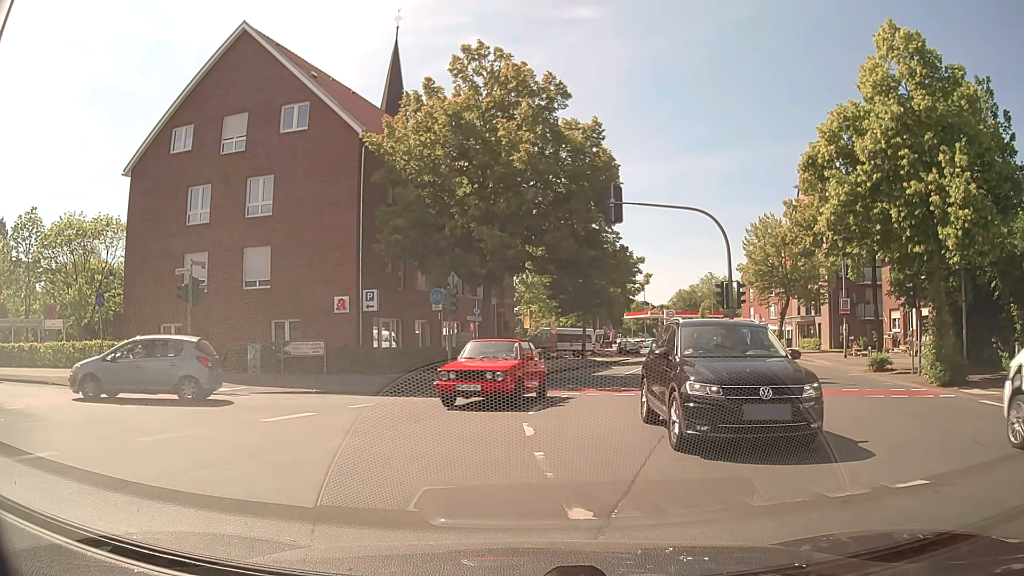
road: secondary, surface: asphalt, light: Day
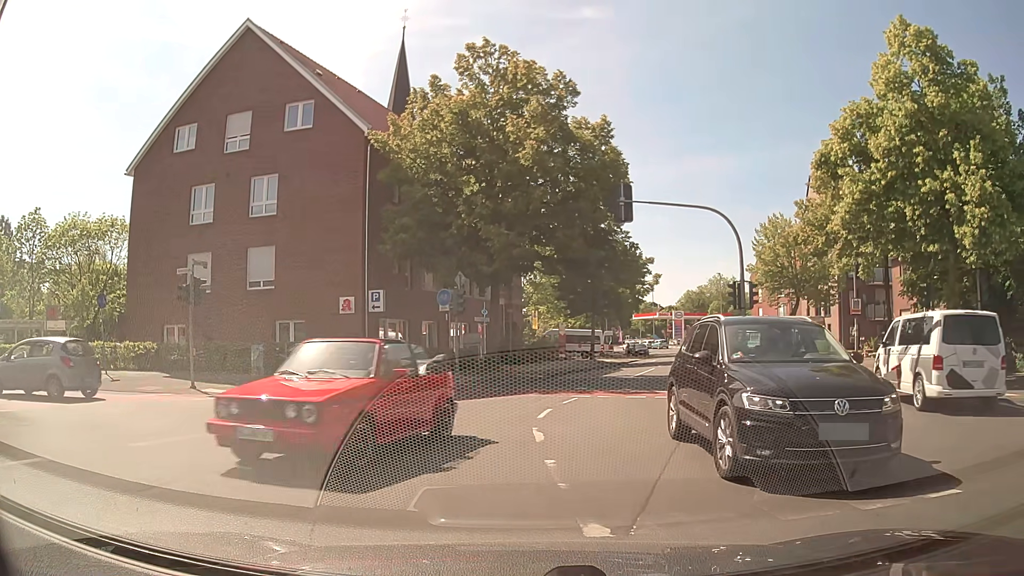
(0.0, +0.5) m; 0°
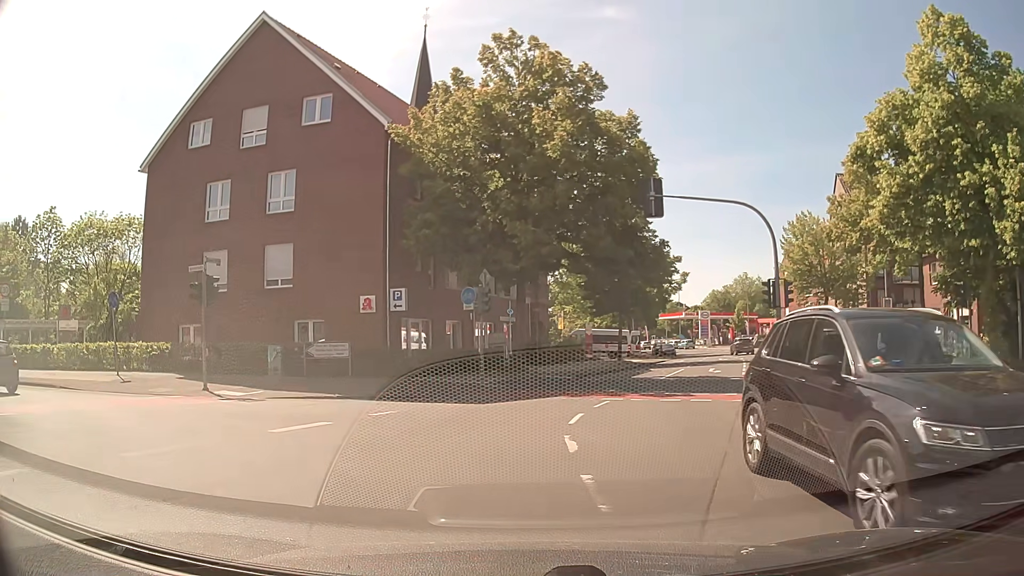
(0.0, +0.9) m; -2°
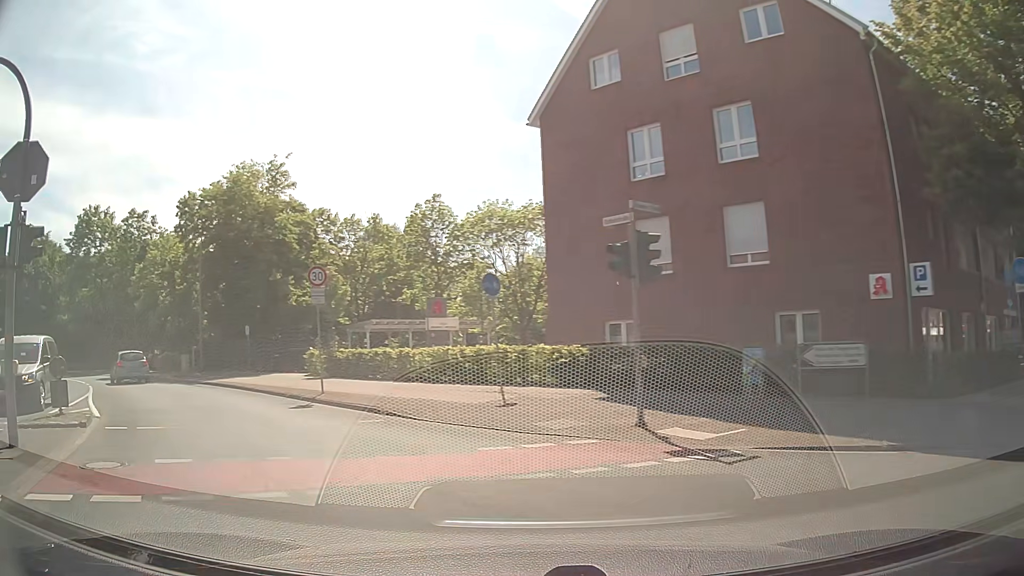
(-2.8, +8.3) m; -38°
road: tertiary
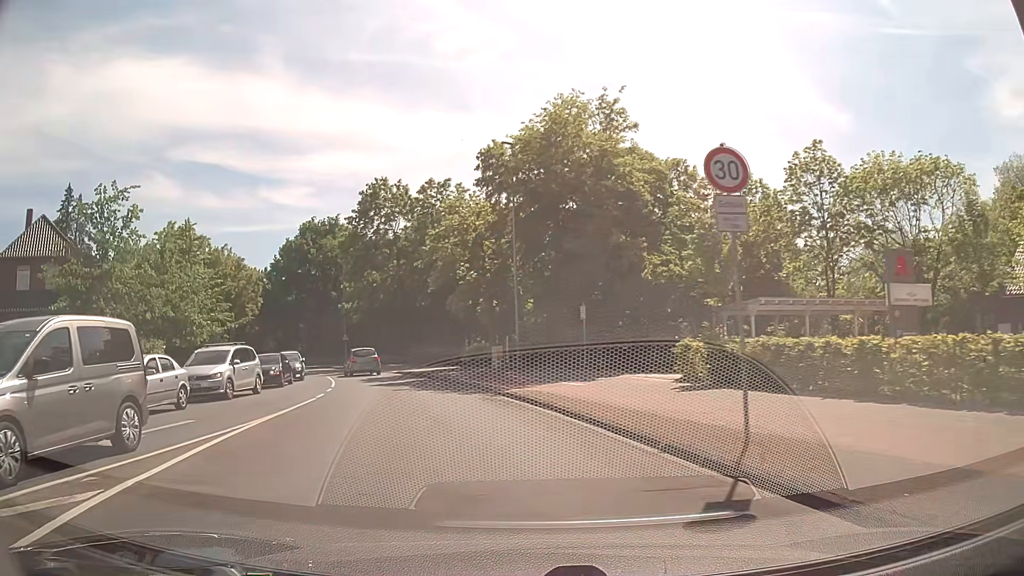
(-3.4, +10.7) m; -29°
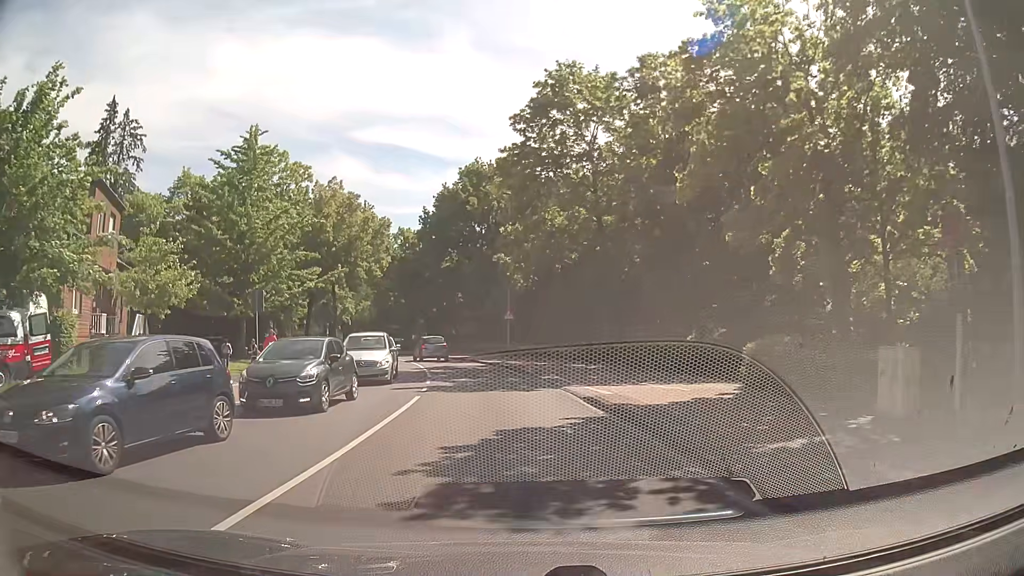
(-4.2, +22.3) m; -17°
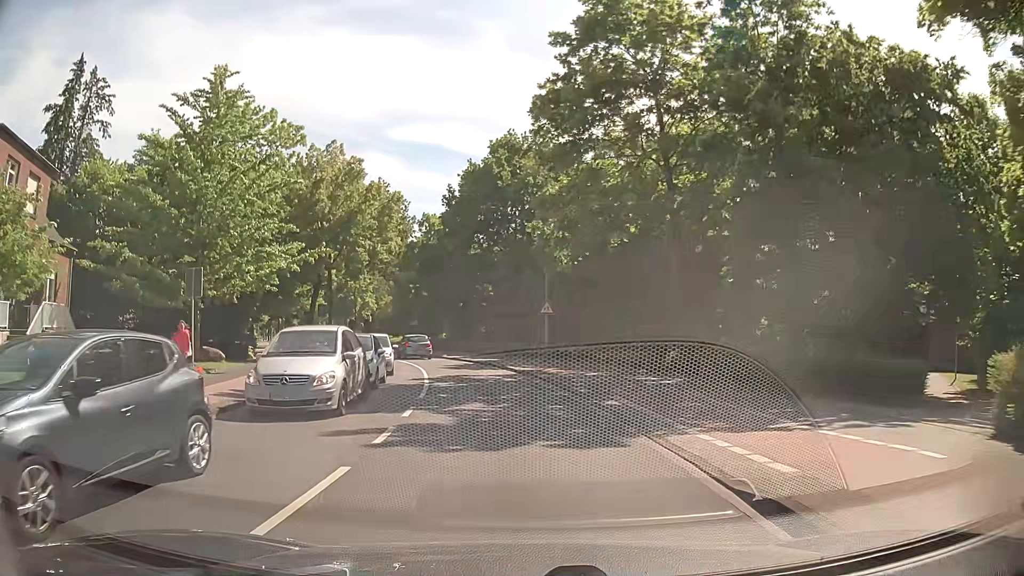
(-0.3, +9.1) m; -4°
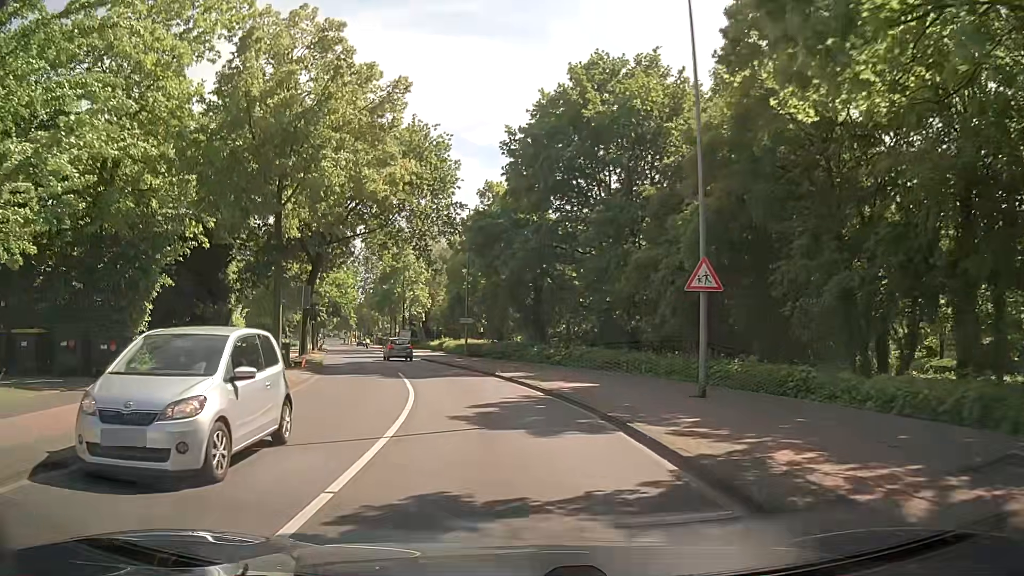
(-0.9, +18.1) m; -7°
(0, +10) (-2, +20) (-4, +30) (-7, +39) (-9, +49) (-12, +58) (-15, +68) (-18, +78) (-20, +87) (-22, +97) m
